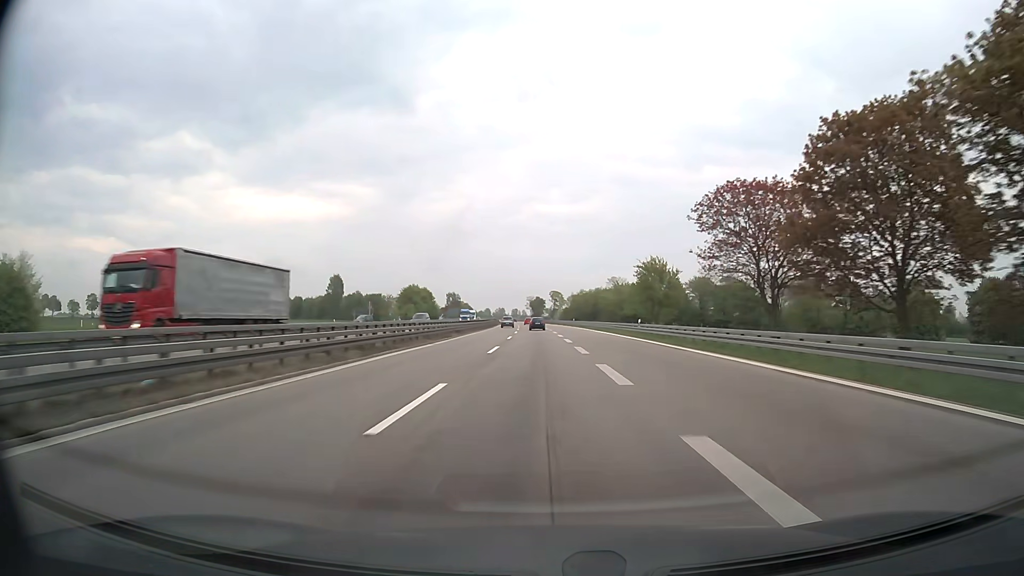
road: motorway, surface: asphalt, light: Day
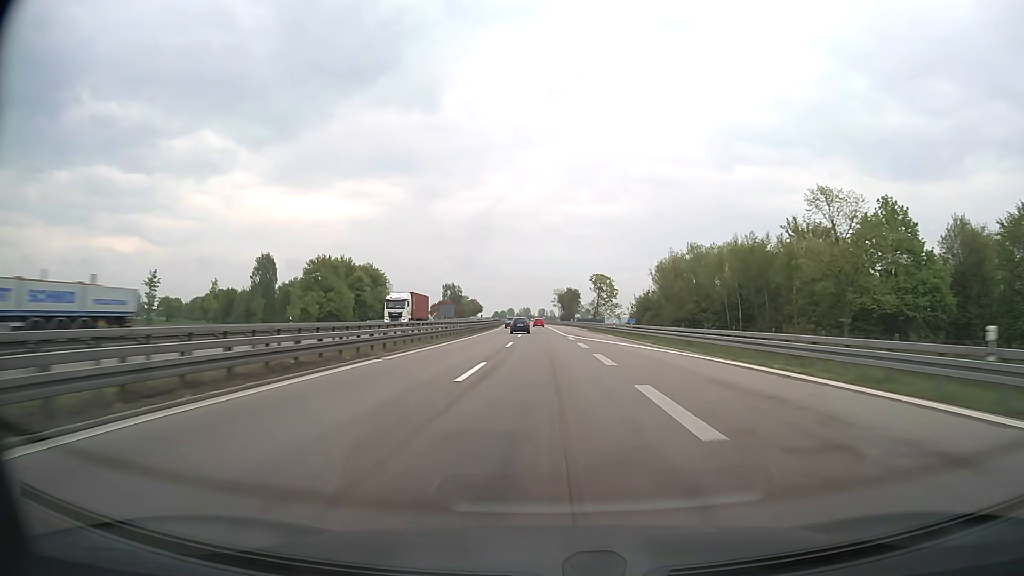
(-2.4, +102.1) m; -3°
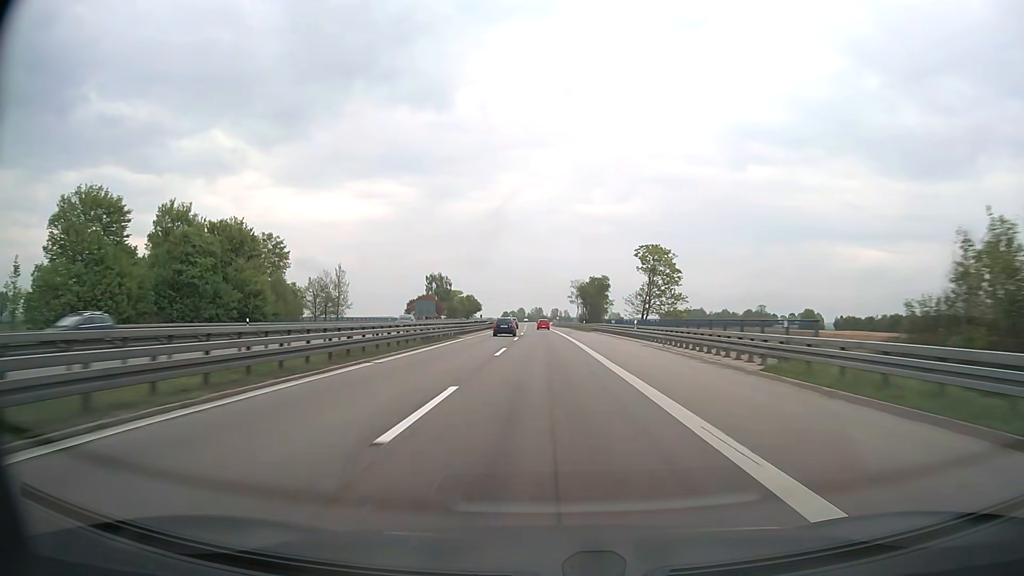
(-0.5, +61.5) m; -1°
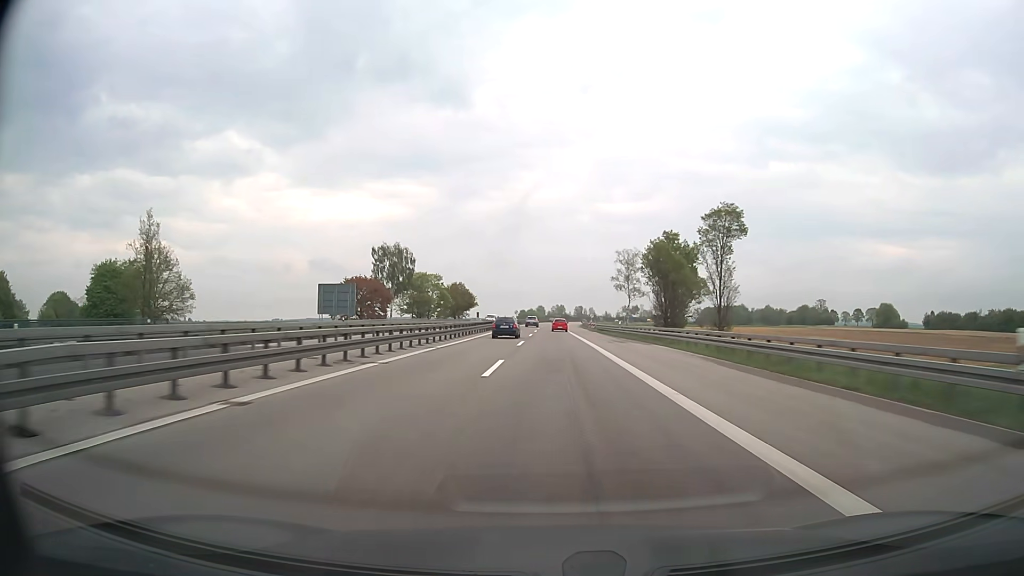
(-1.4, +82.2) m; -2°
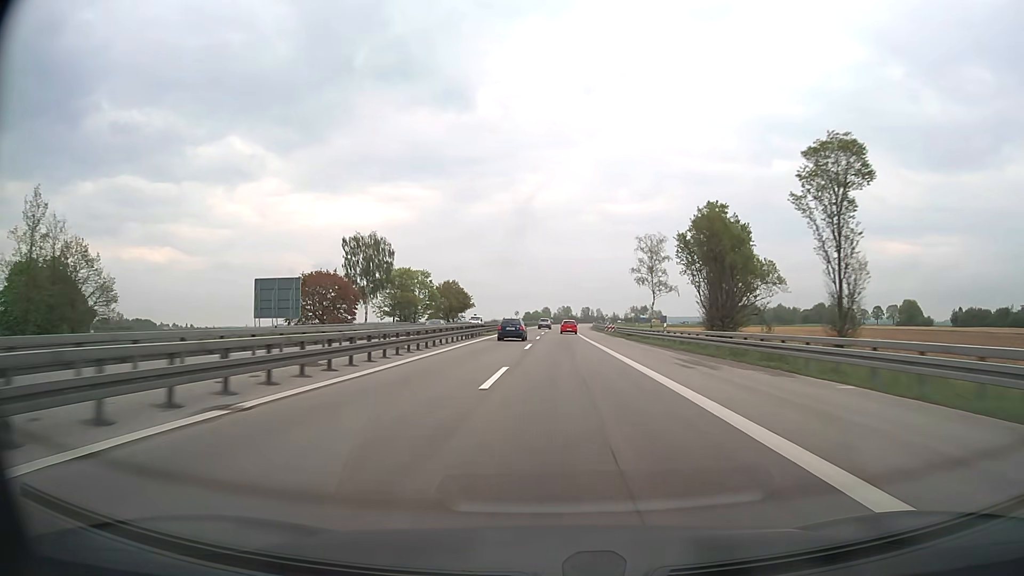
(-0.1, +20.7) m; 0°
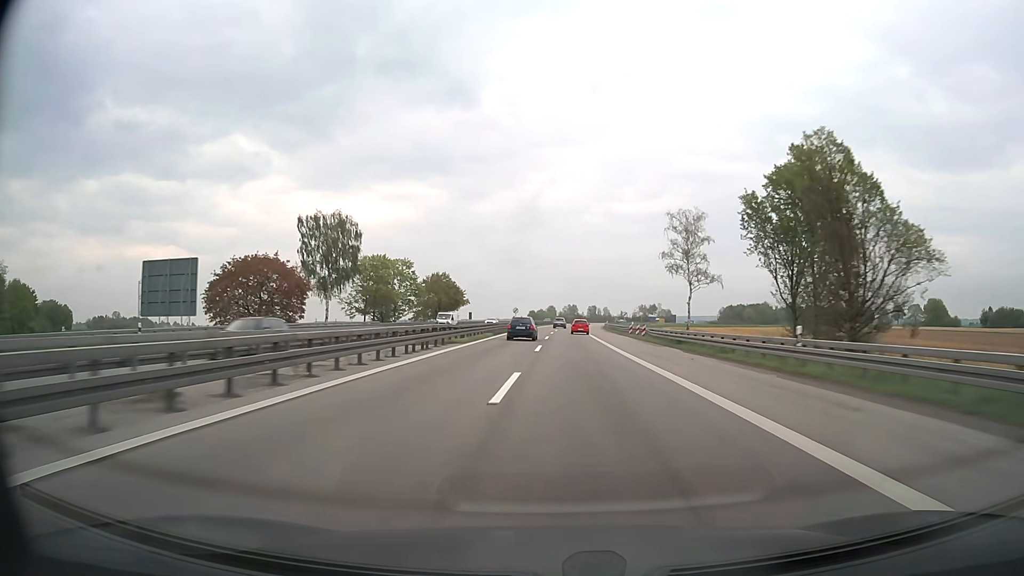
(-0.1, +20.8) m; -1°
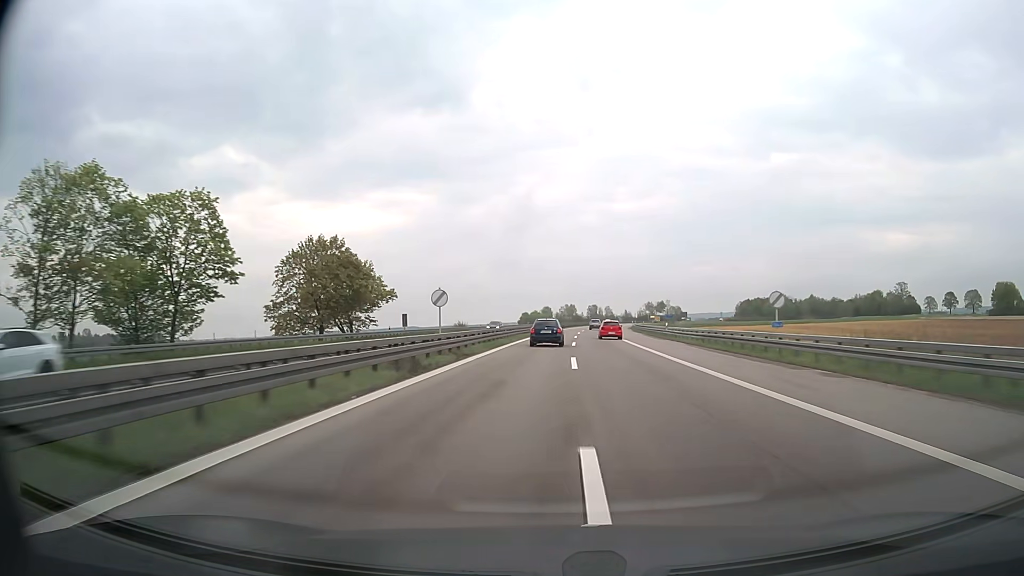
(0.0, +63.7) m; 0°
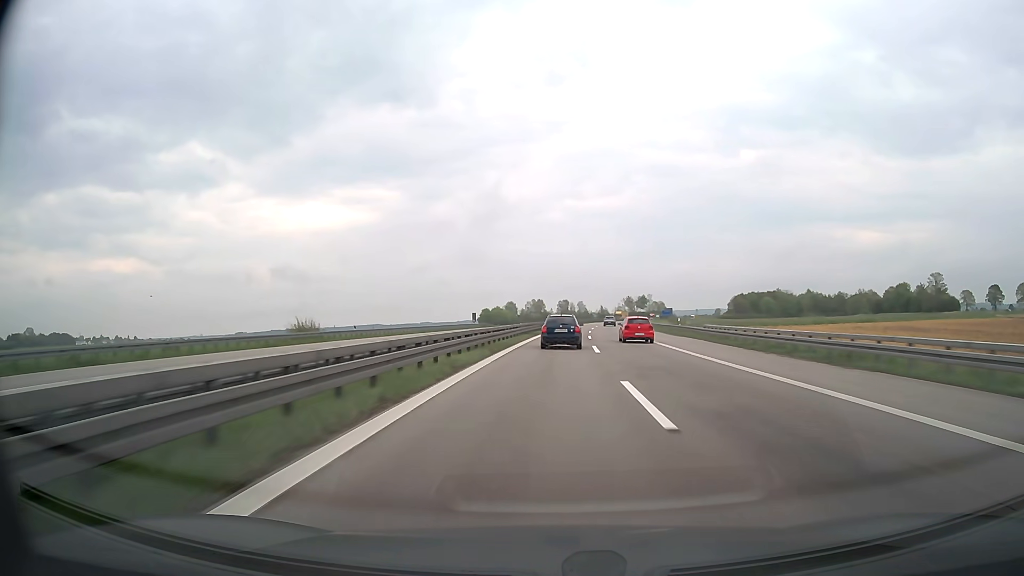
(+1.4, +65.6) m; +3°
(0, +10) (0, +20) (0, +30) (+1, +40) (+1, +50) (+2, +60) (+3, +70) (+3, +80) (+4, +90) (+5, +100) m
